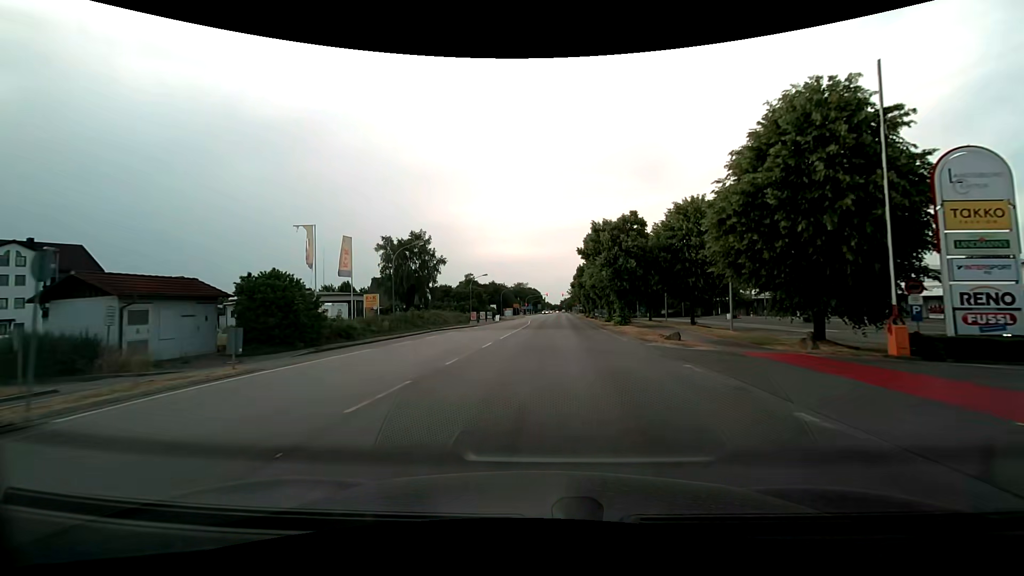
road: secondary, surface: asphalt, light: Day
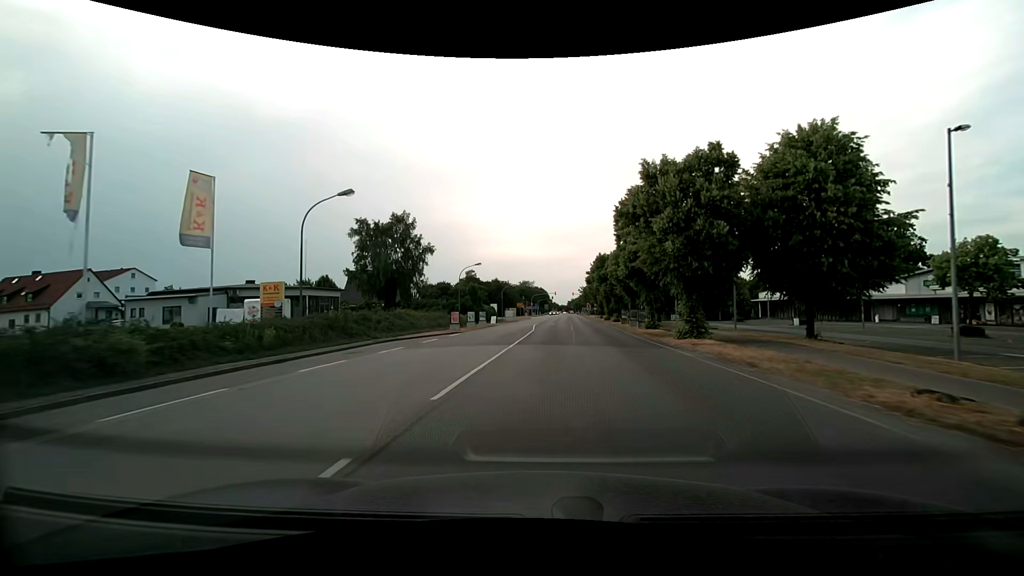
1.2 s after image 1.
(-0.1, +17.2) m; -1°
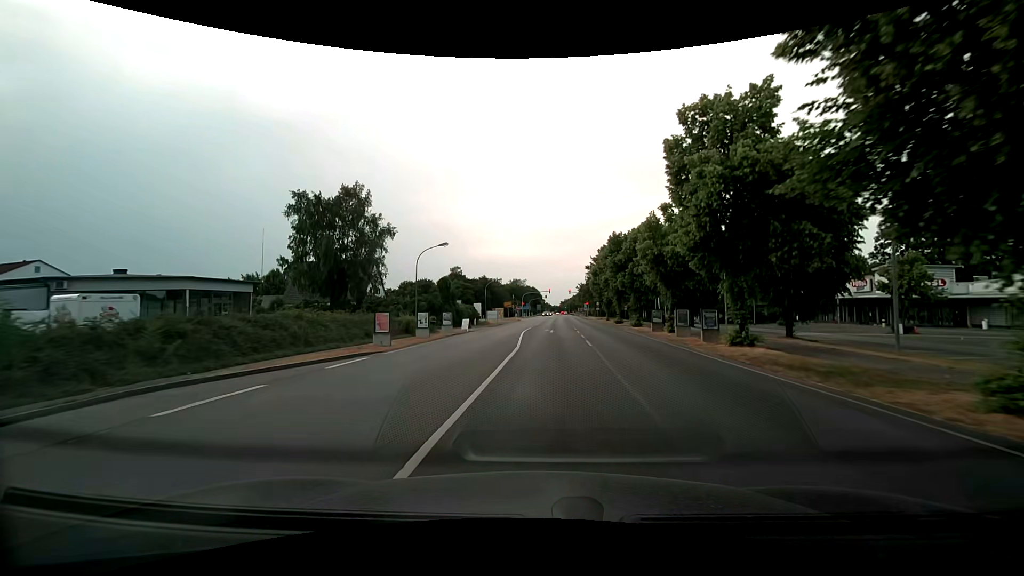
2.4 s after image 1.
(+0.1, +17.7) m; +1°
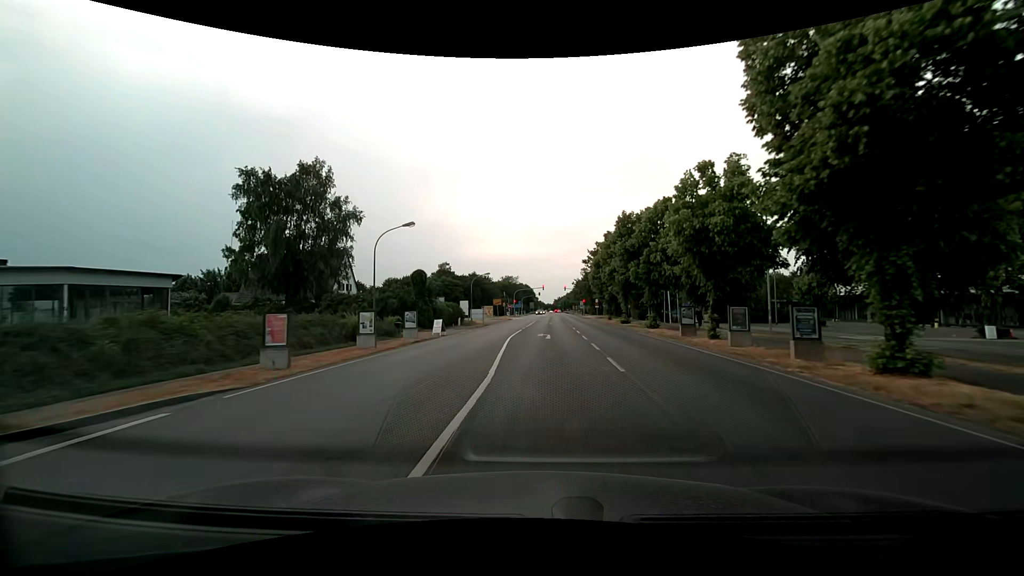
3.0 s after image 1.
(0.0, +9.0) m; +1°
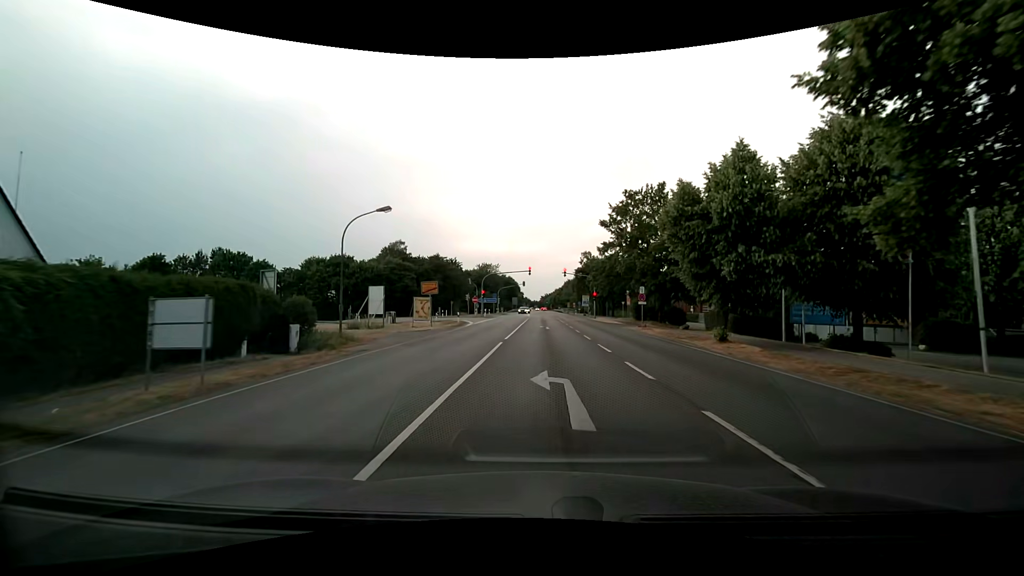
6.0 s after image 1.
(+0.3, +42.8) m; +1°
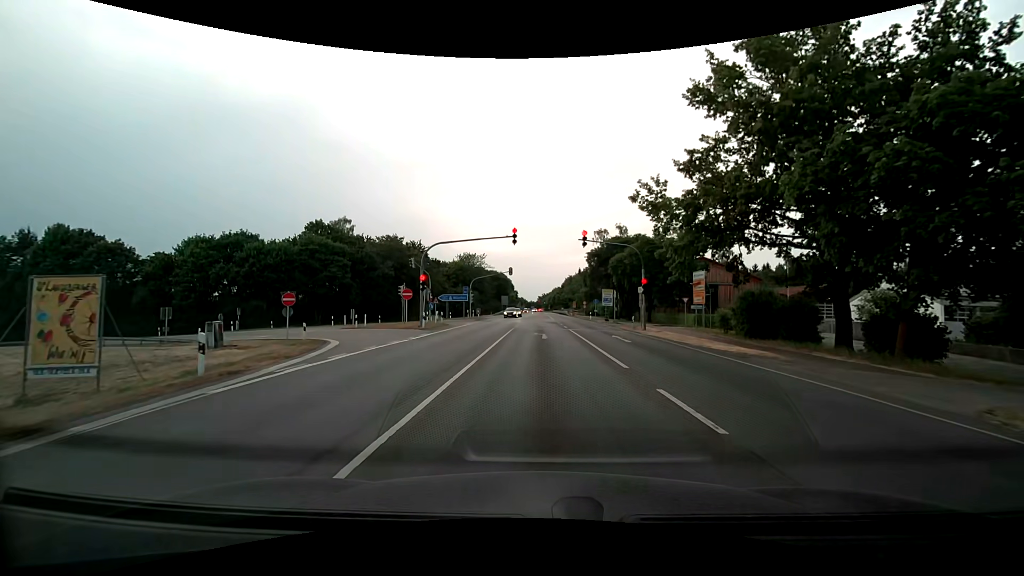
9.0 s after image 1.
(+0.3, +33.7) m; 0°
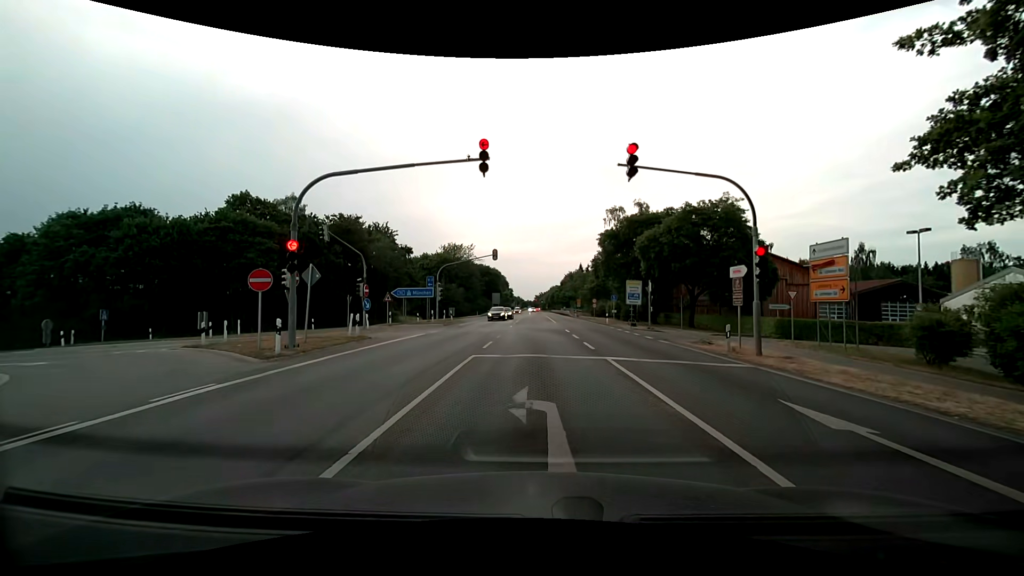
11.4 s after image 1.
(+0.1, +17.8) m; +1°
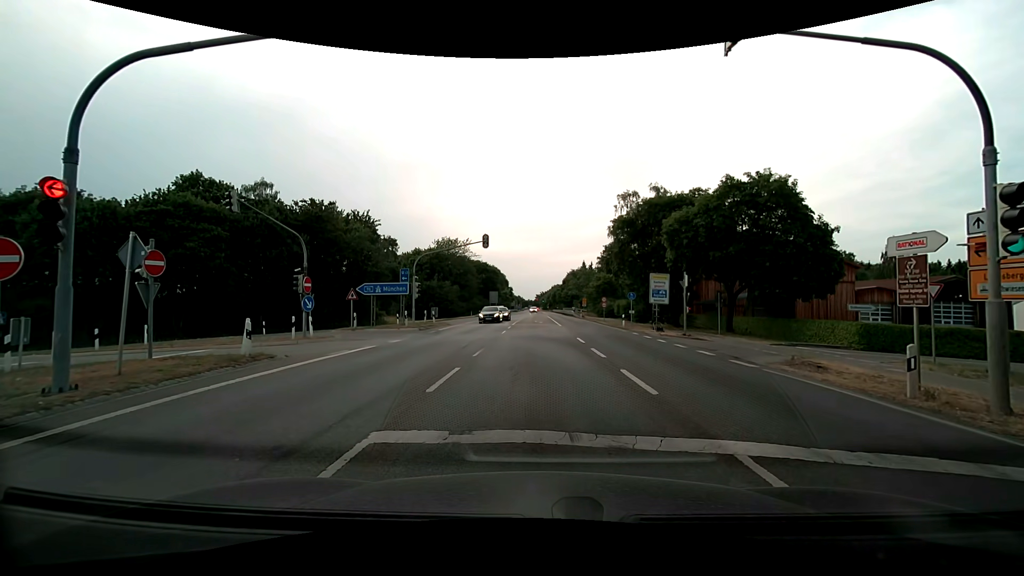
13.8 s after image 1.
(-0.1, +7.9) m; -2°
(0, +10) (-1, +20) (-6, +28) (-15, +32) (-25, +32) (-35, +31) (-45, +30) (-55, +30) (-65, +30) (-75, +30) m
